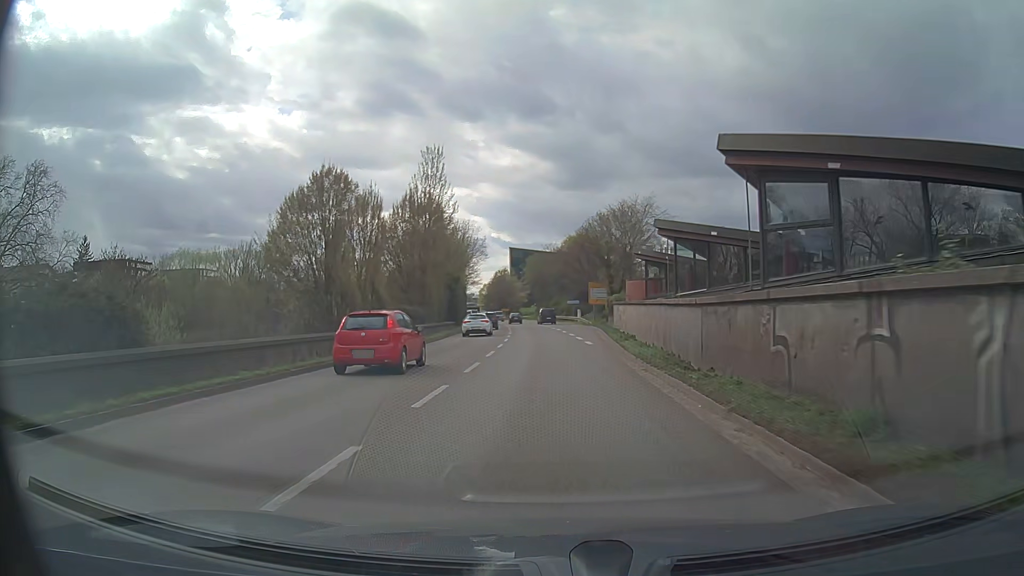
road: trunk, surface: asphalt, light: Day
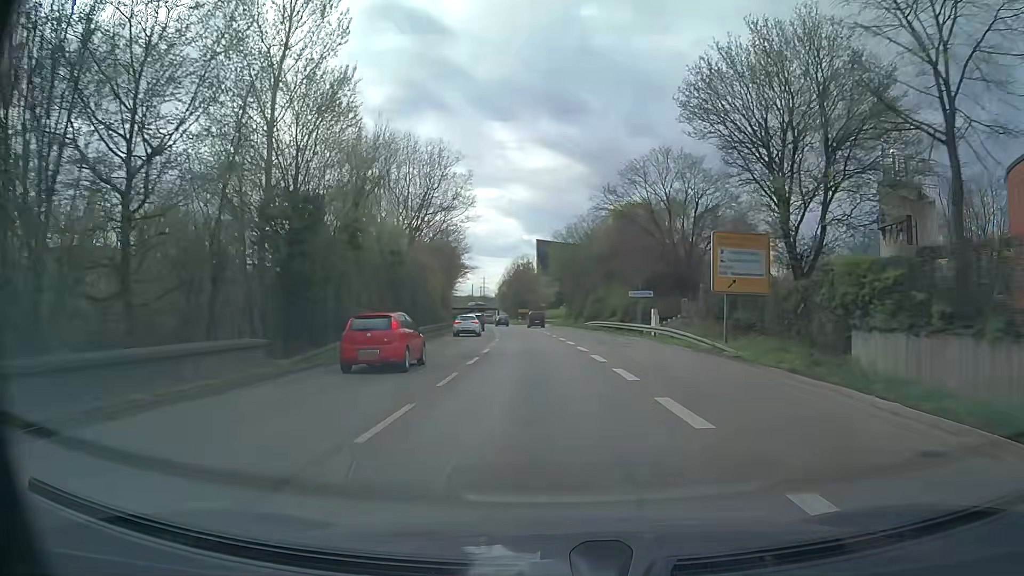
(-0.8, +44.9) m; -2°
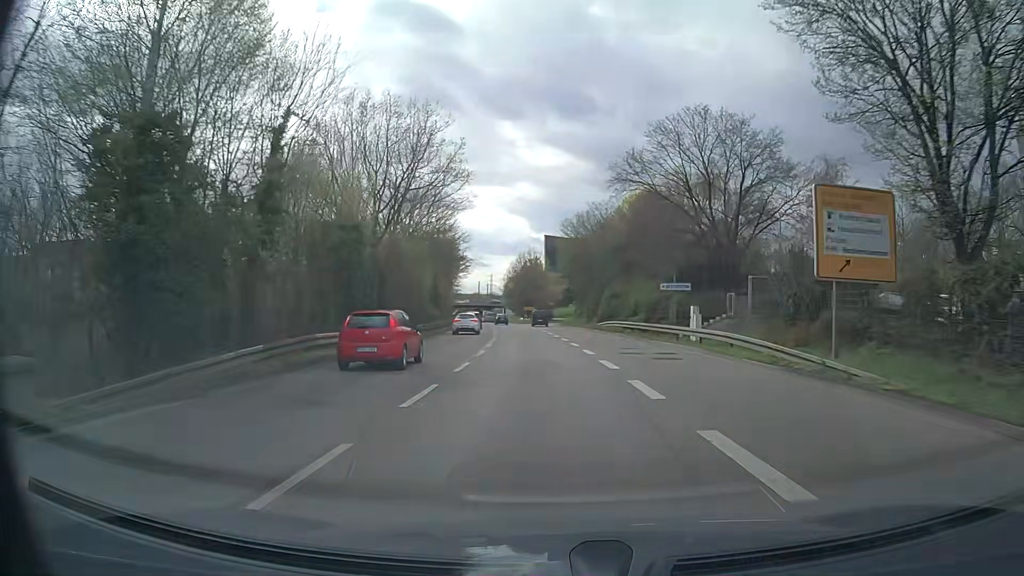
(-0.1, +9.2) m; 0°
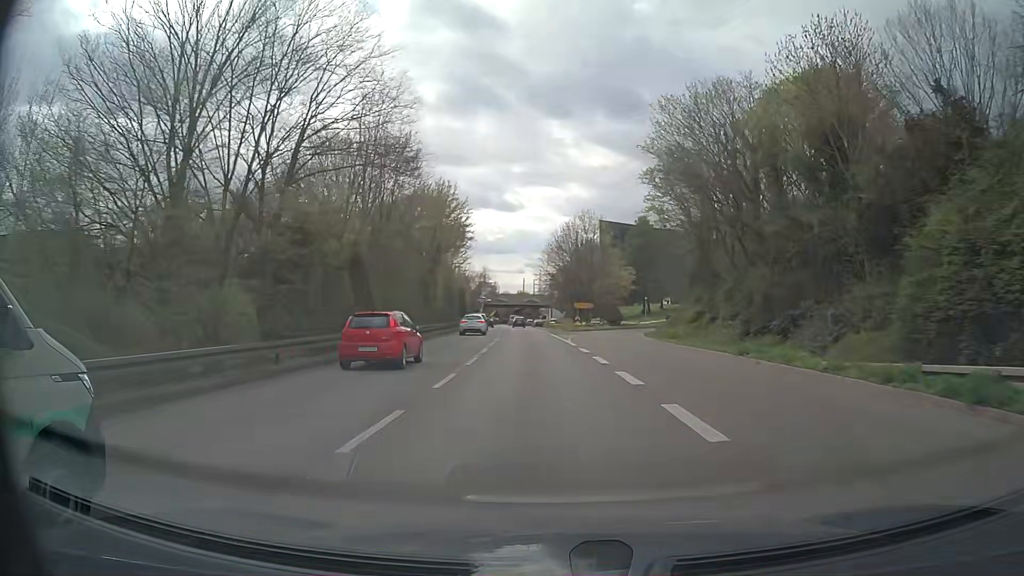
(-2.0, +45.5) m; -4°
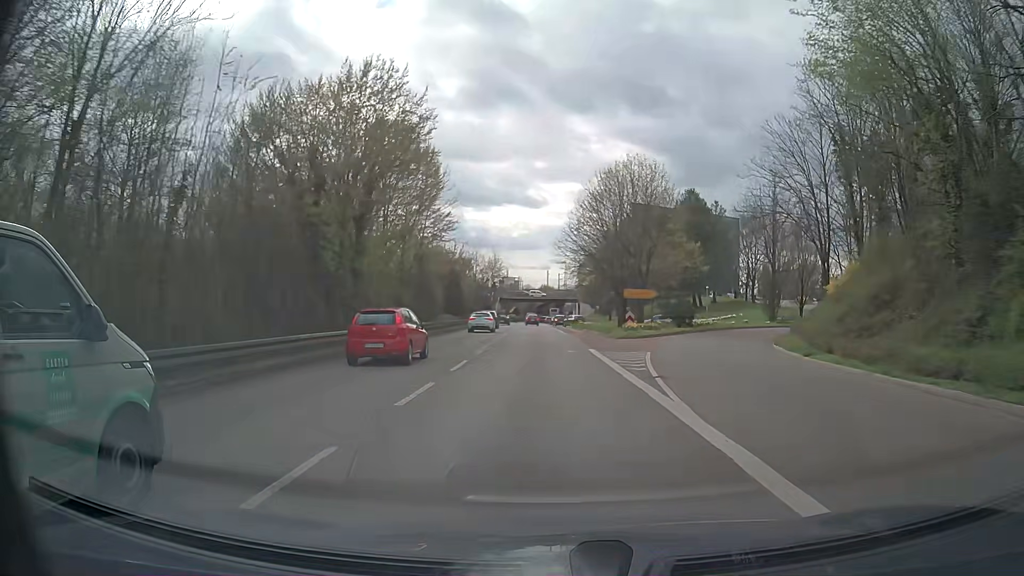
(-0.7, +26.8) m; -2°
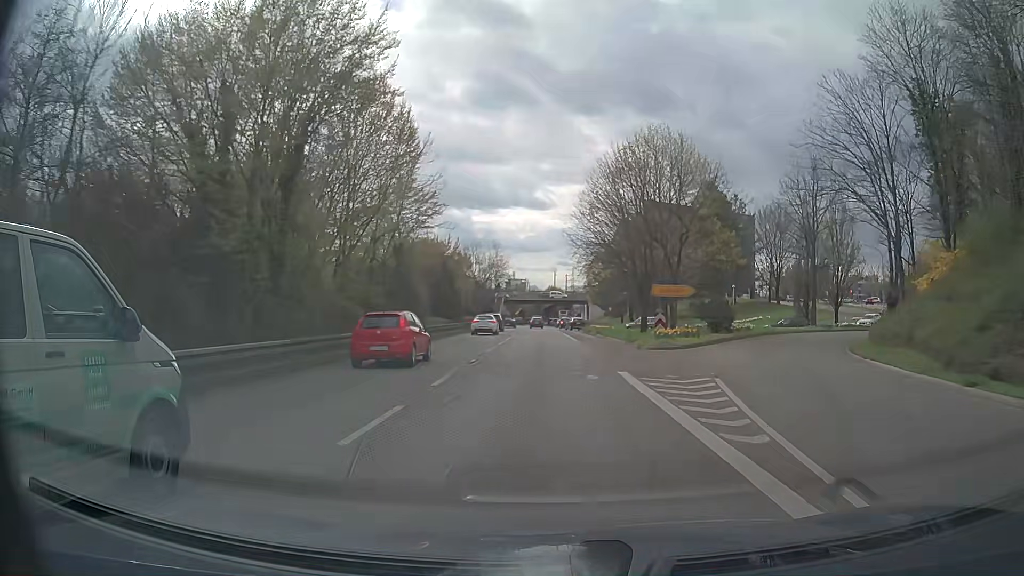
(-0.1, +8.8) m; -1°
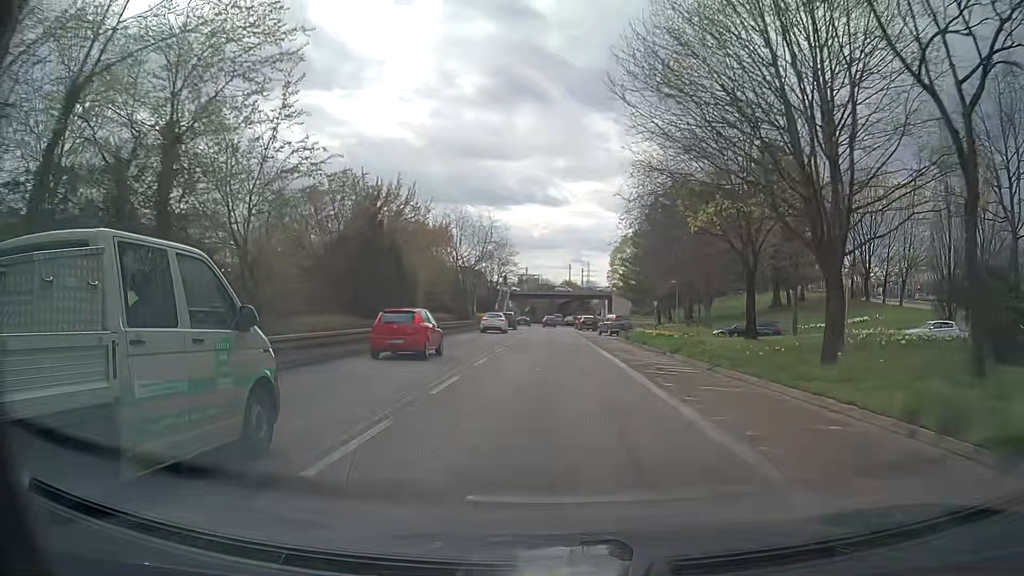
(-0.2, +25.5) m; -1°
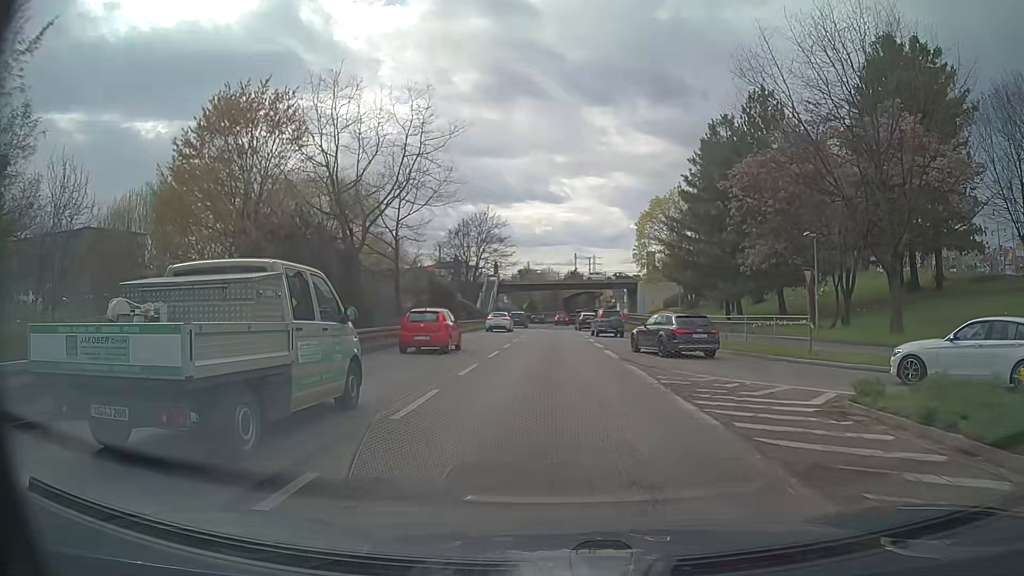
(+0.1, +33.0) m; 0°
(0, +10) (0, +20) (0, +30) (0, +40) (0, +50) (0, +60) (+1, +70) (+1, +80) (+2, +90) (+2, +100) m
